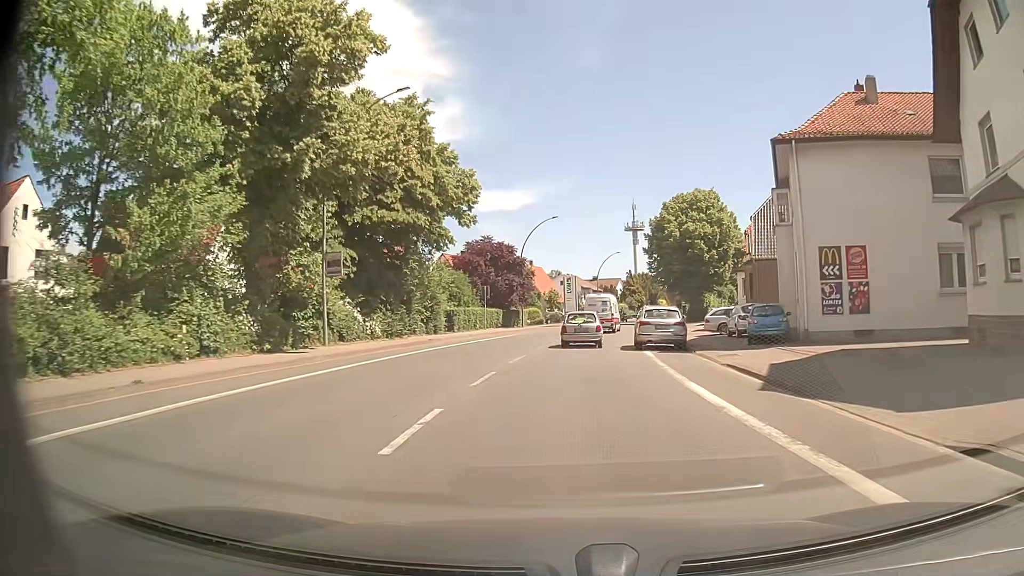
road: primary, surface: asphalt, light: Day
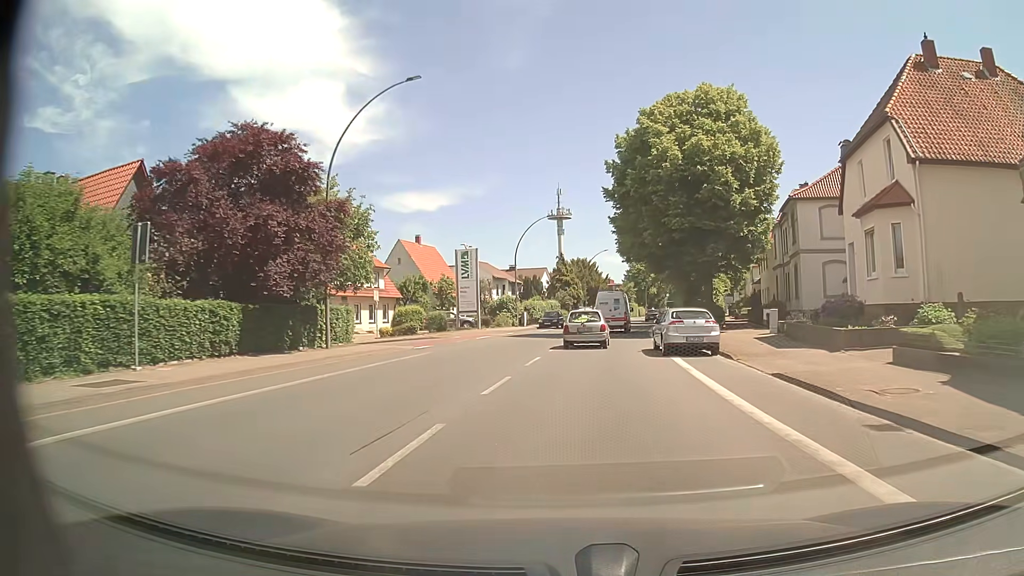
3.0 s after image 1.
(+2.1, +37.1) m; +7°
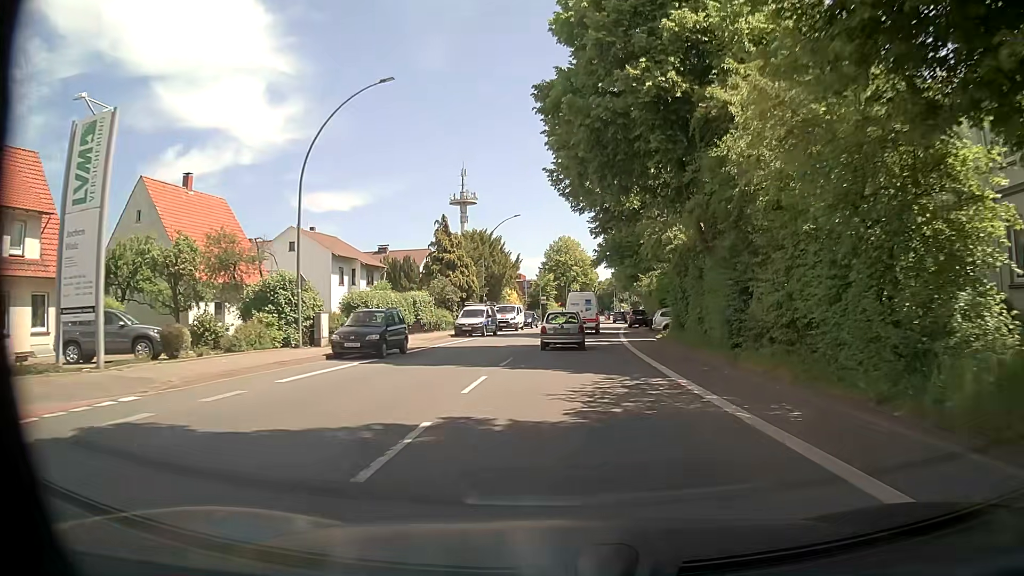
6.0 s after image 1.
(+2.1, +35.8) m; +7°
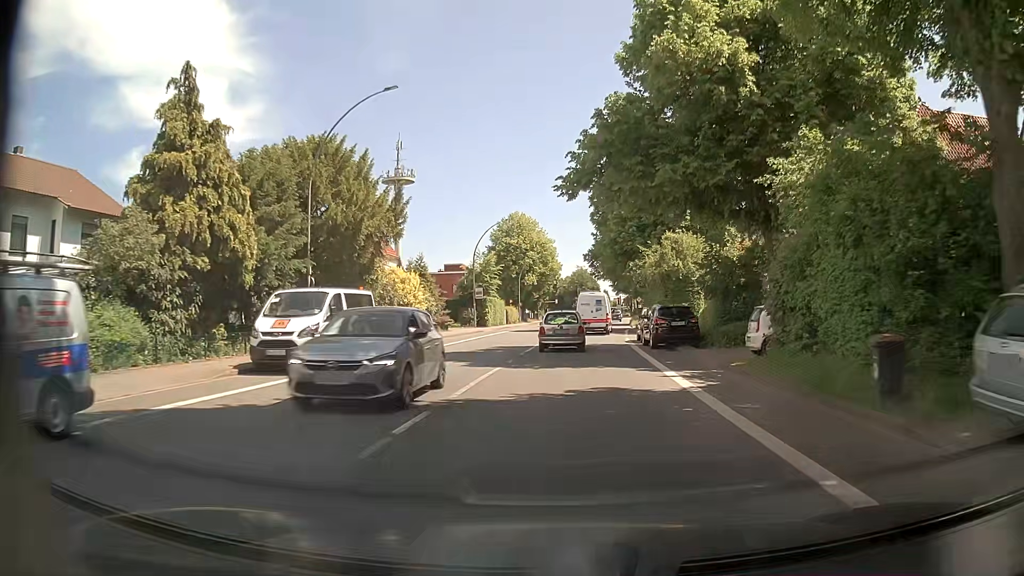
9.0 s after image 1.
(+1.2, +35.2) m; +4°
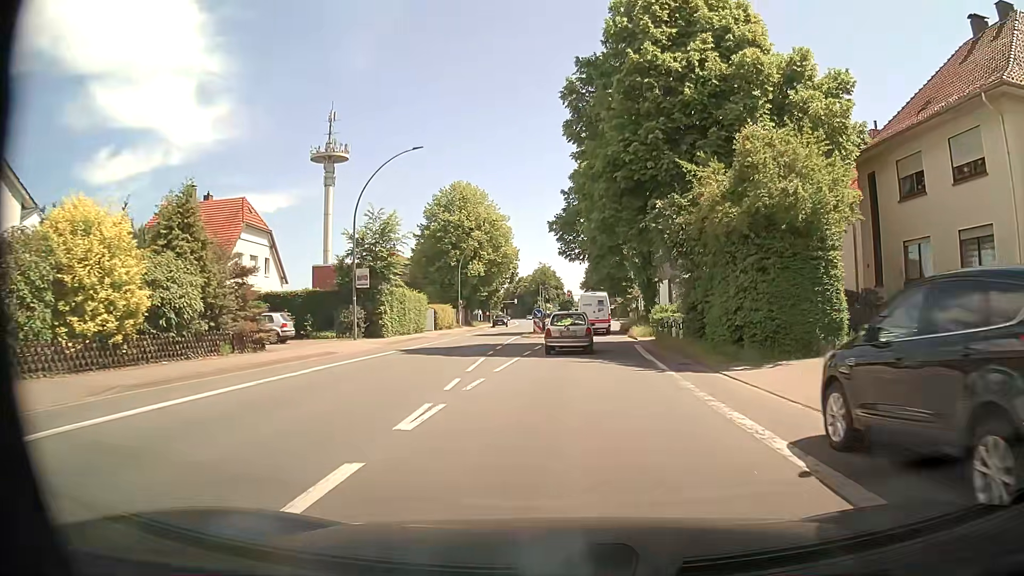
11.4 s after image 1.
(+0.5, +27.2) m; +3°
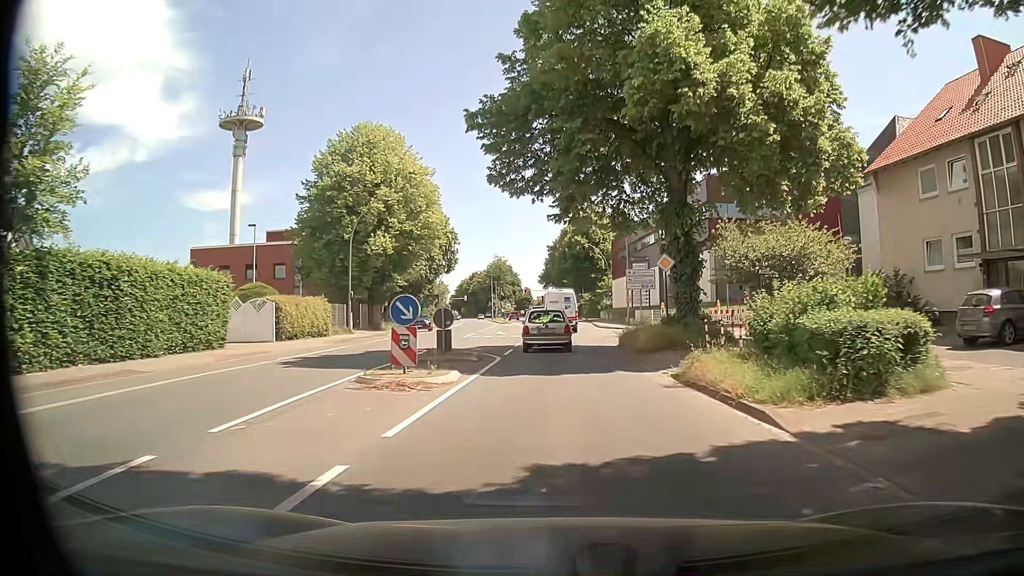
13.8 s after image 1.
(+0.8, +26.4) m; +3°
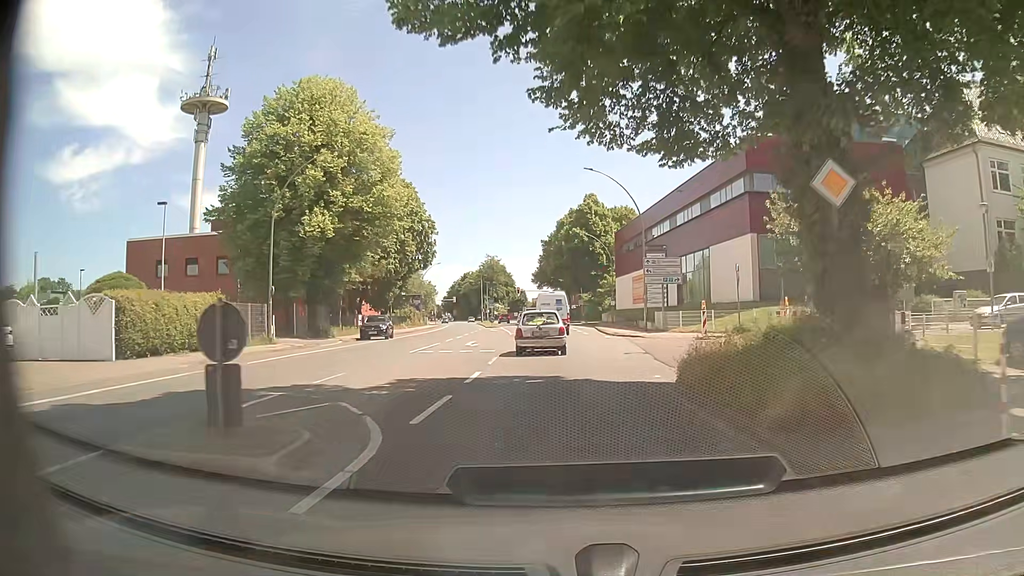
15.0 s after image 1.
(+0.1, +12.9) m; +1°
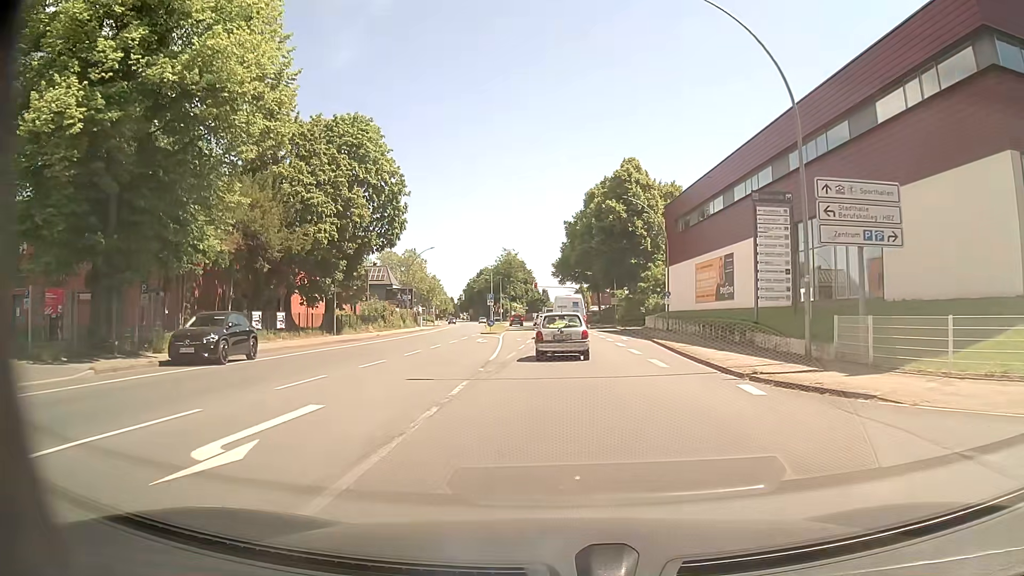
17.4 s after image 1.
(-0.3, +24.4) m; -2°
(0, +10) (0, +20) (-1, +30) (0, +40) (0, +50) (0, +60) (-1, +70) (-1, +80) (-2, +90) (-3, +100) m
